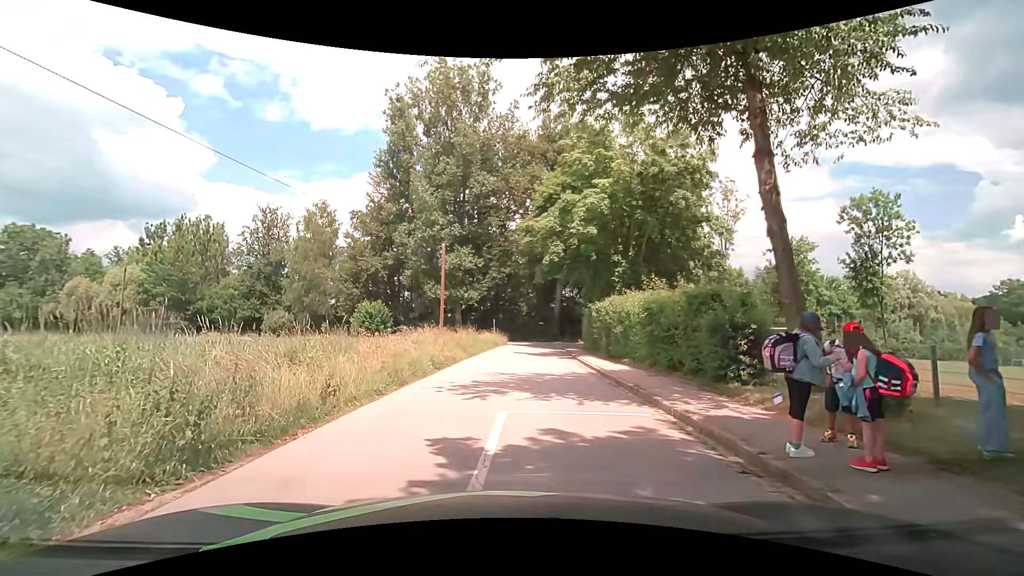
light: Day
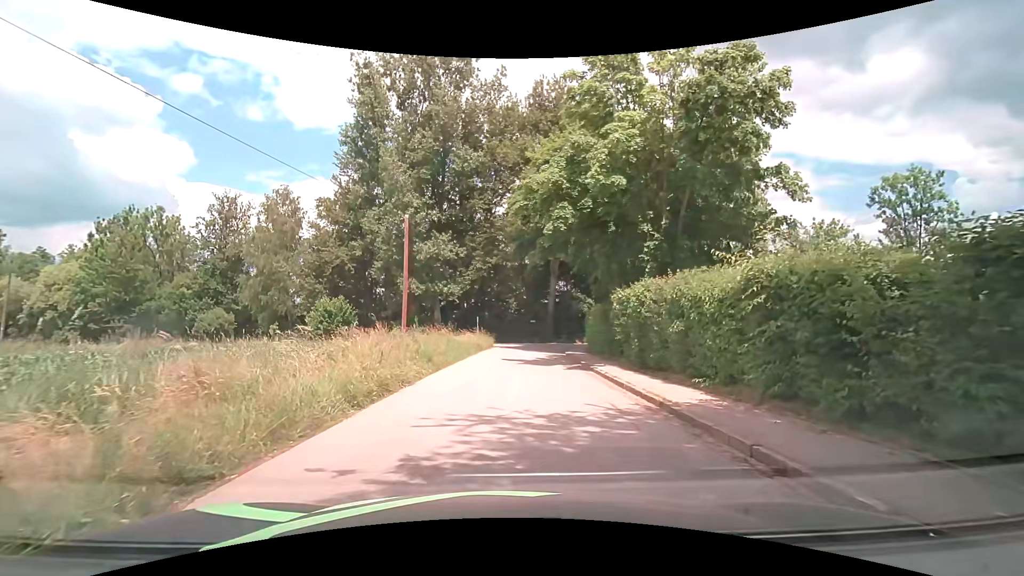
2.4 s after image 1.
(-0.1, +8.2) m; 0°
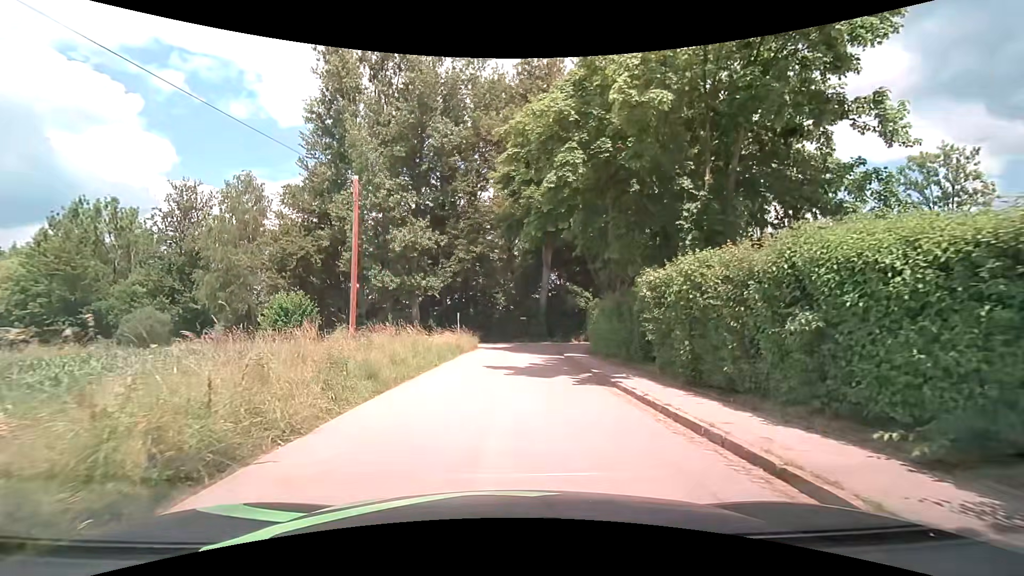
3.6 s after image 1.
(+0.1, +5.9) m; +1°
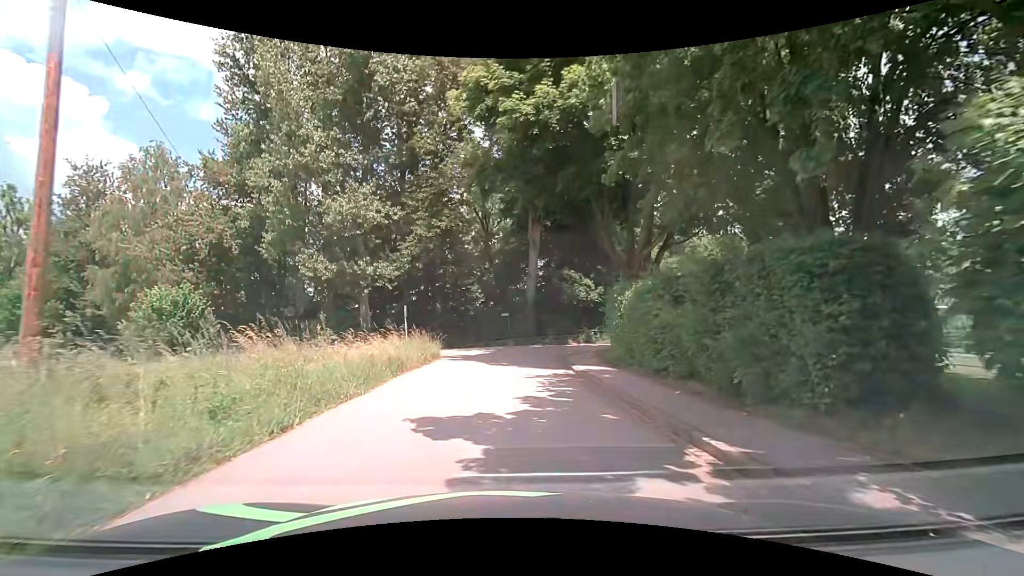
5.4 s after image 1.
(+0.4, +10.8) m; +3°
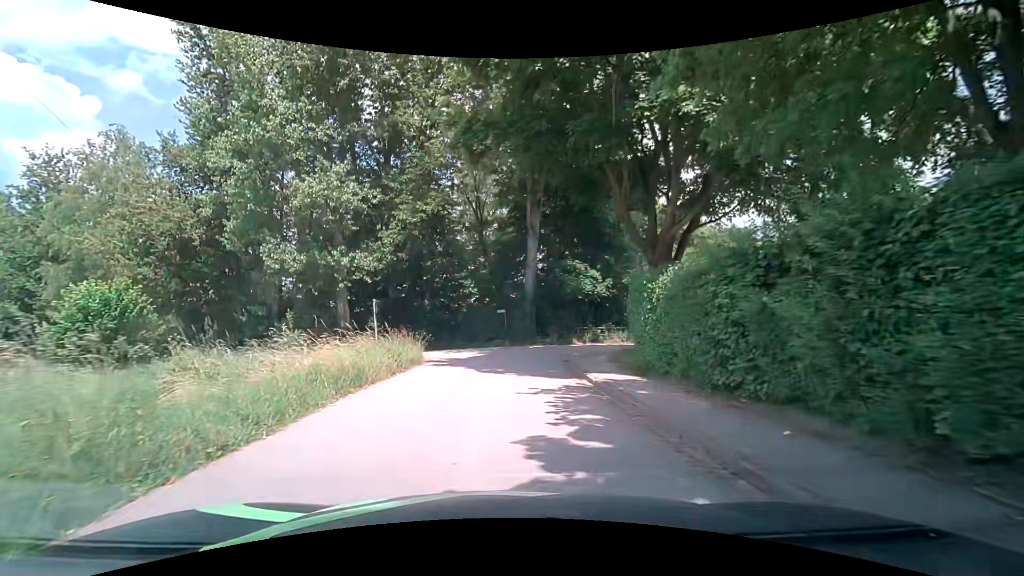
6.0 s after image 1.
(0.0, +4.0) m; +1°
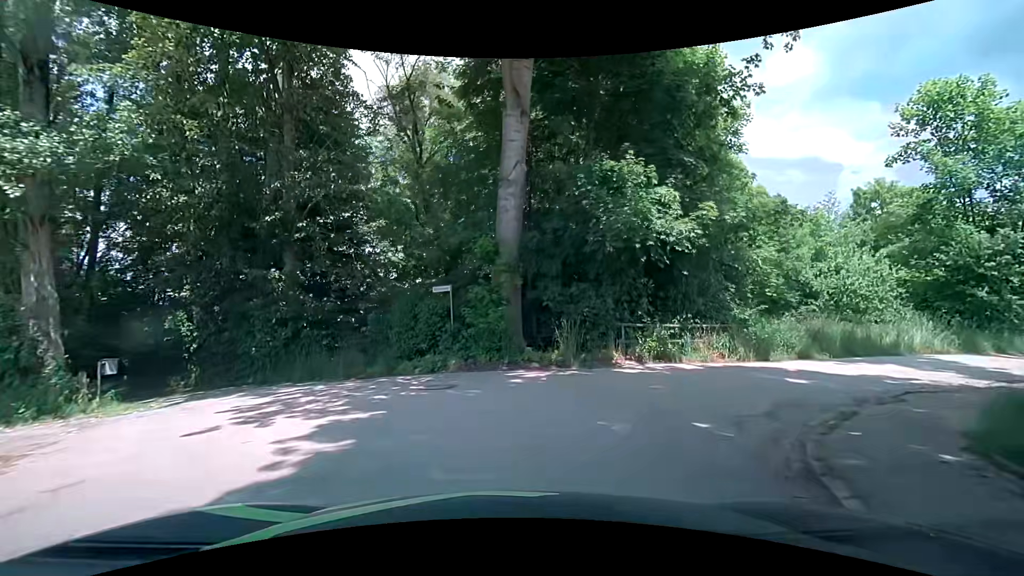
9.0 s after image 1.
(+0.2, +18.4) m; +4°
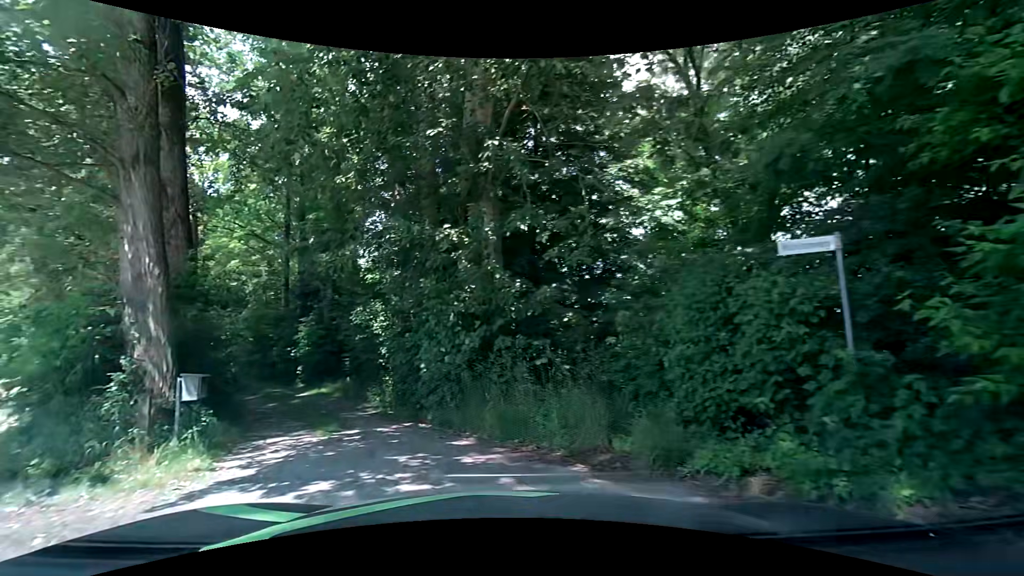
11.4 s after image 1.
(-1.0, +8.6) m; -32°
